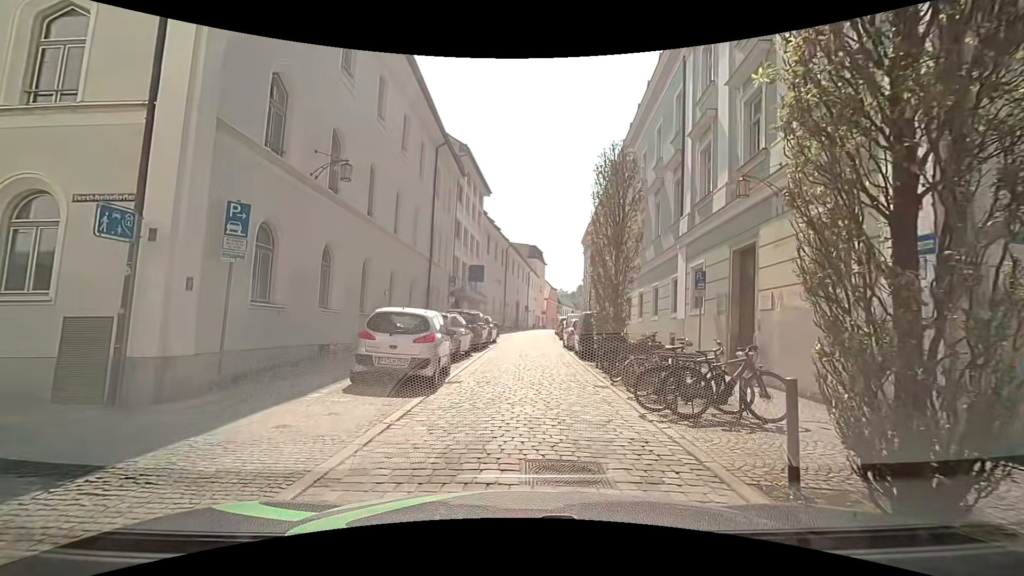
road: residential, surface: sett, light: Day
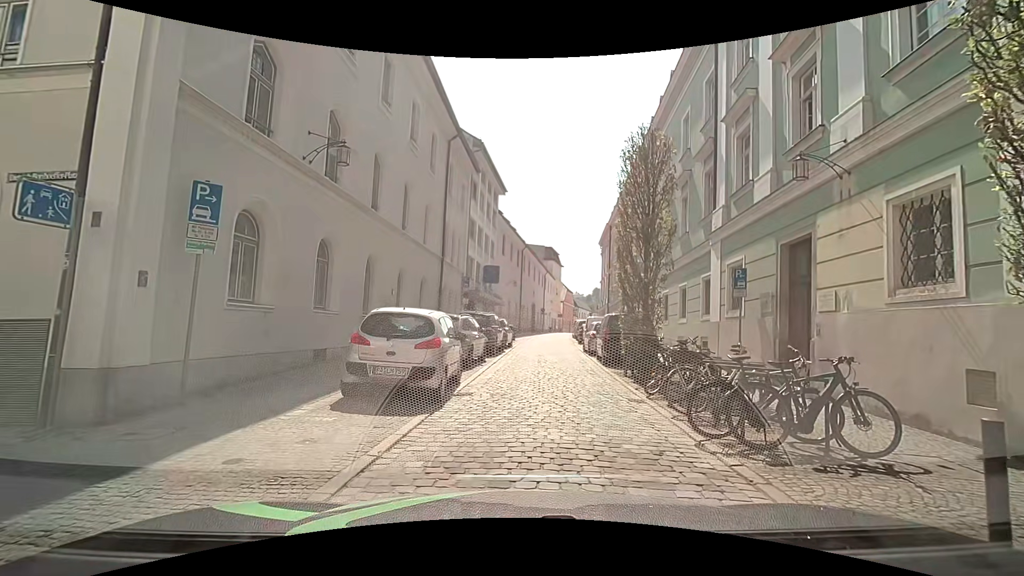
(0.0, +1.4) m; -1°
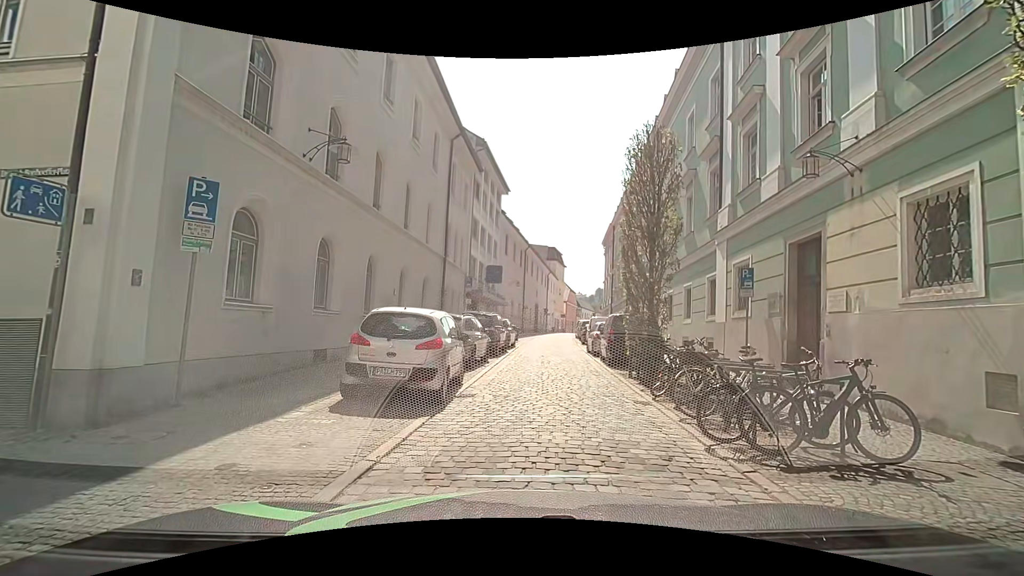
(0.0, +0.2) m; 0°
